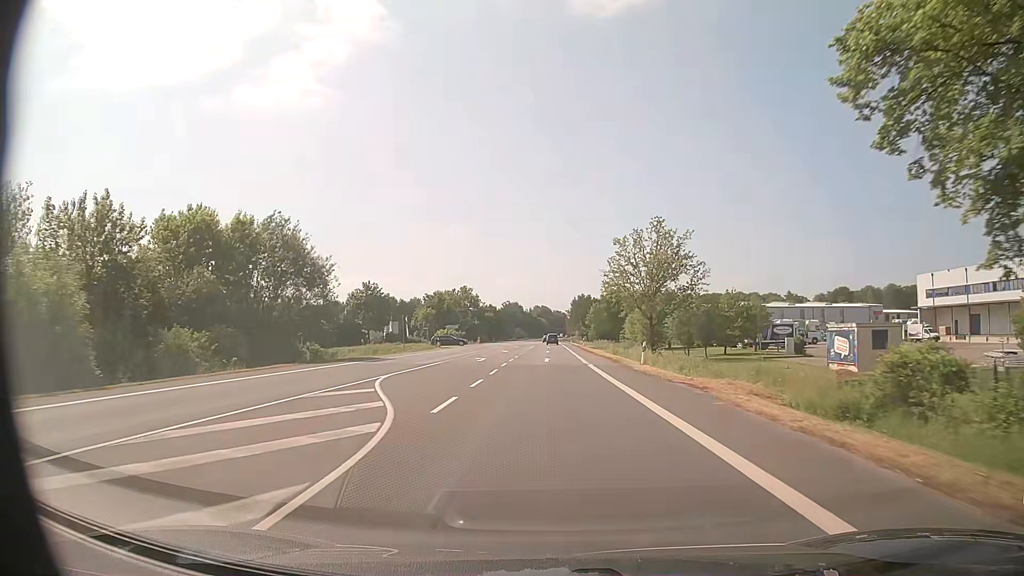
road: primary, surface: asphalt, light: Day
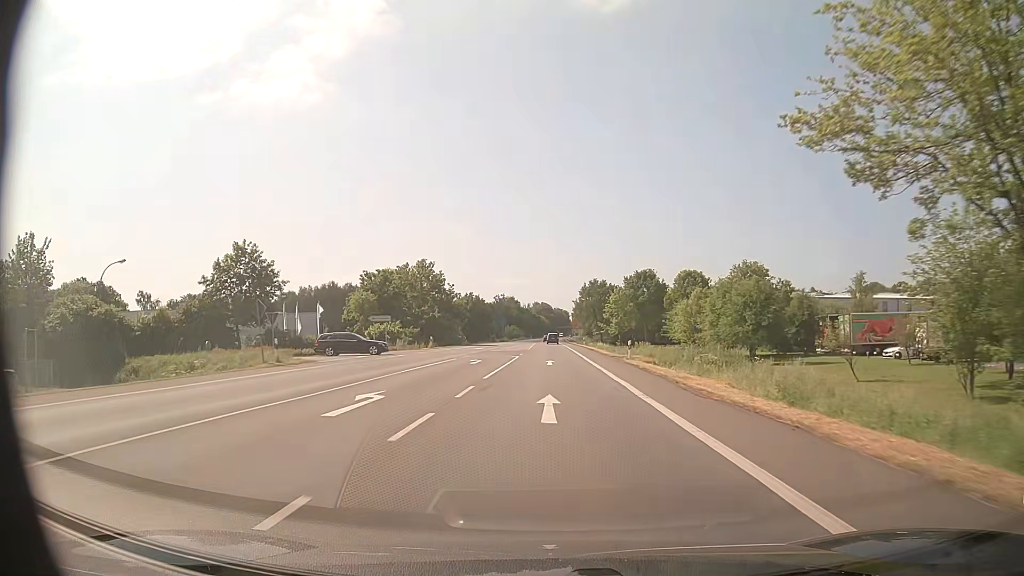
(-0.2, +45.3) m; 0°
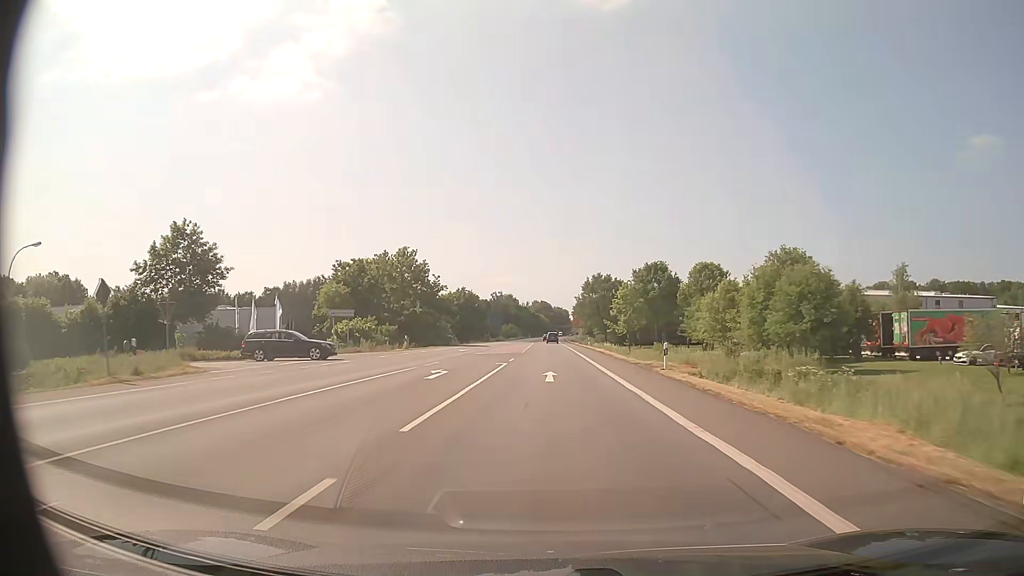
(0.0, +11.3) m; 0°
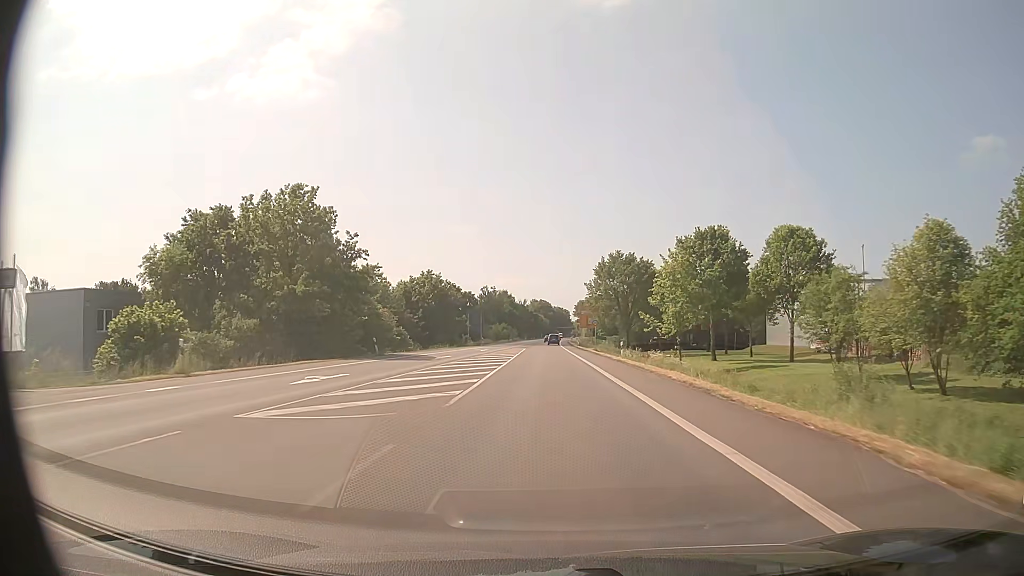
(+0.1, +34.0) m; 0°
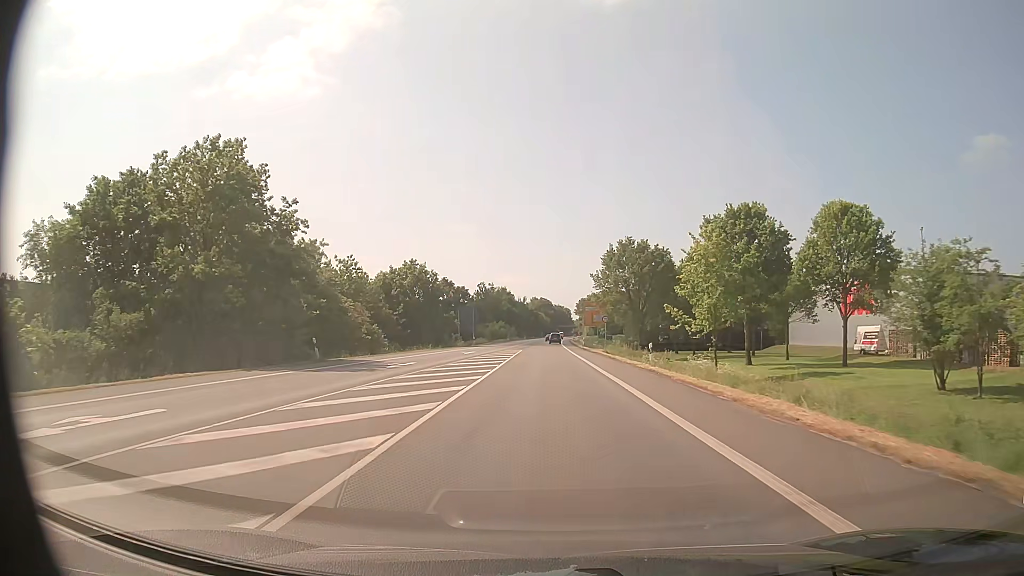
(0.0, +11.3) m; 0°
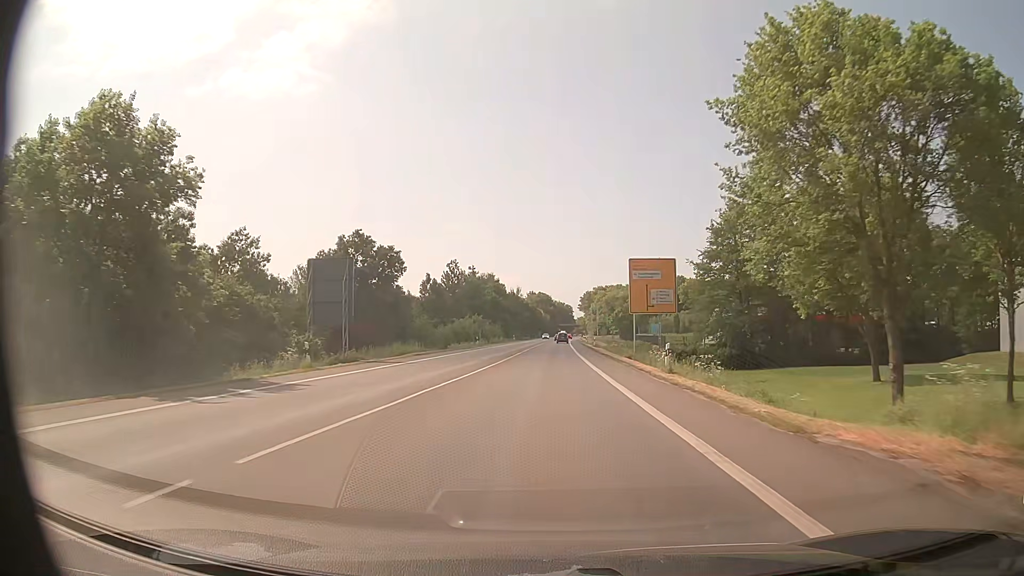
(0.0, +56.6) m; 0°
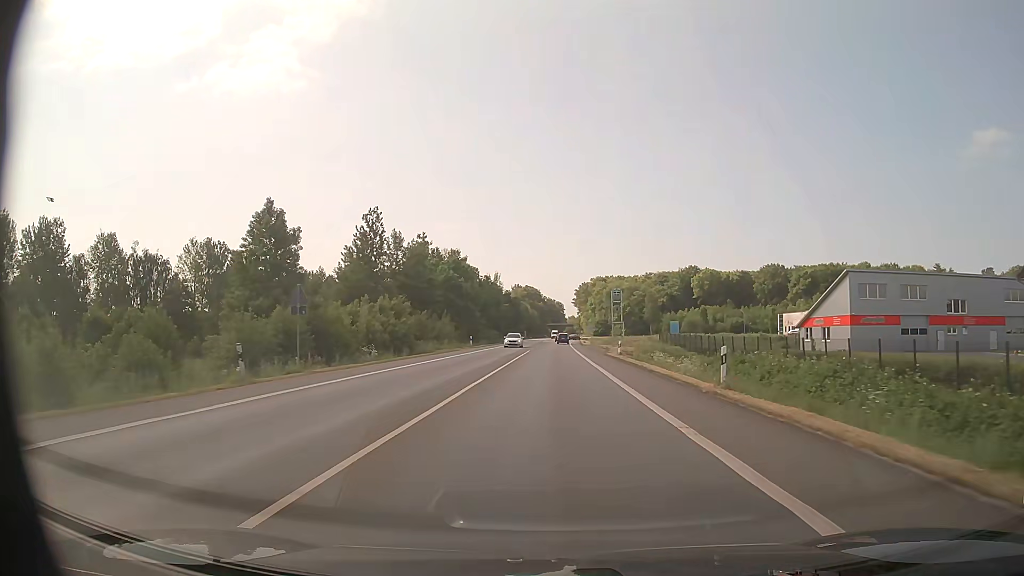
(+0.3, +56.6) m; +1°
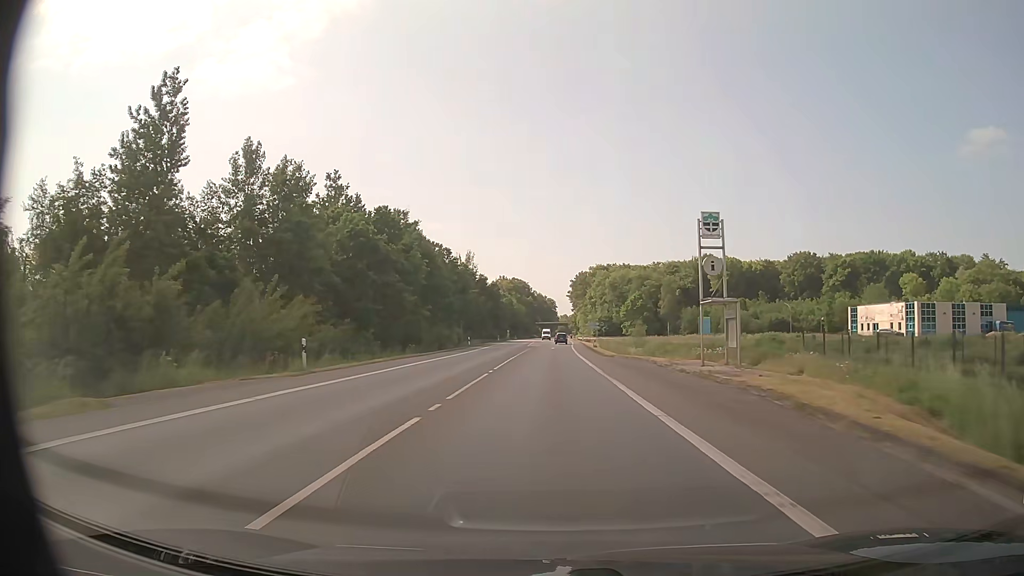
(+0.2, +45.3) m; +1°
(0, +10) (0, +20) (0, +30) (0, +40) (0, +50) (+1, +60) (+1, +70) (+1, +80) (+1, +90) (+2, +100) m
